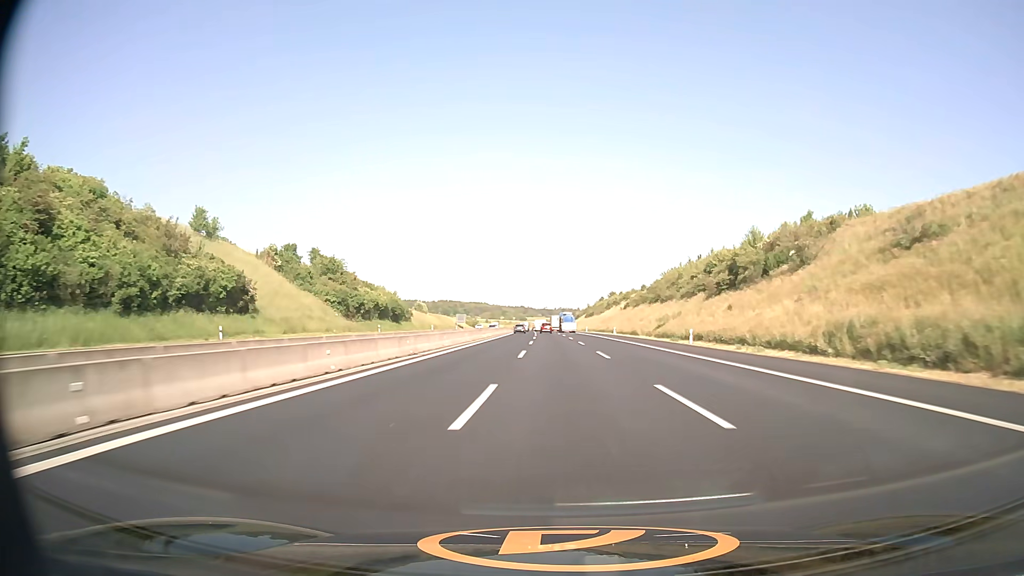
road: motorway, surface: asphalt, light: Day
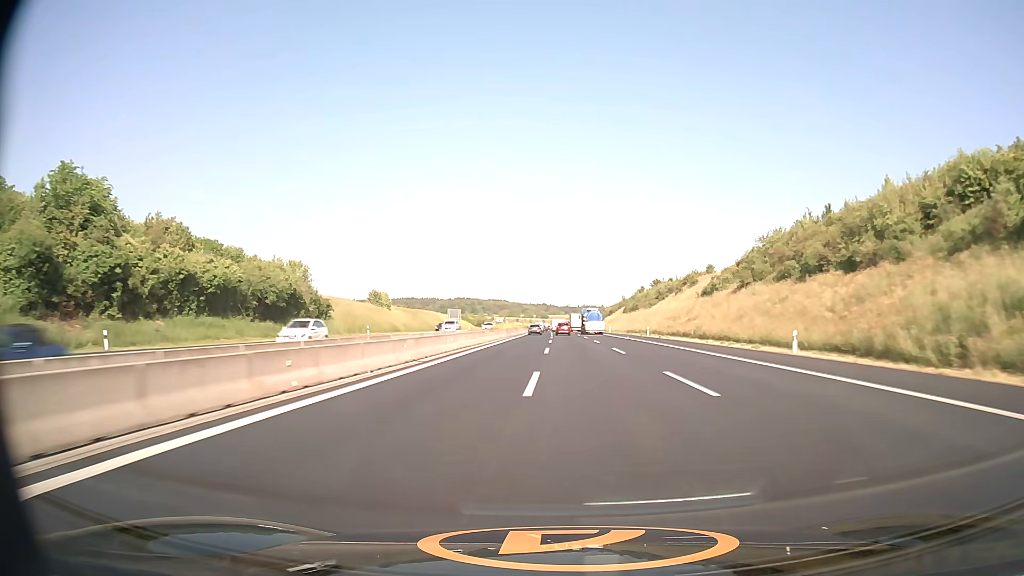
(-1.0, +67.9) m; -2°
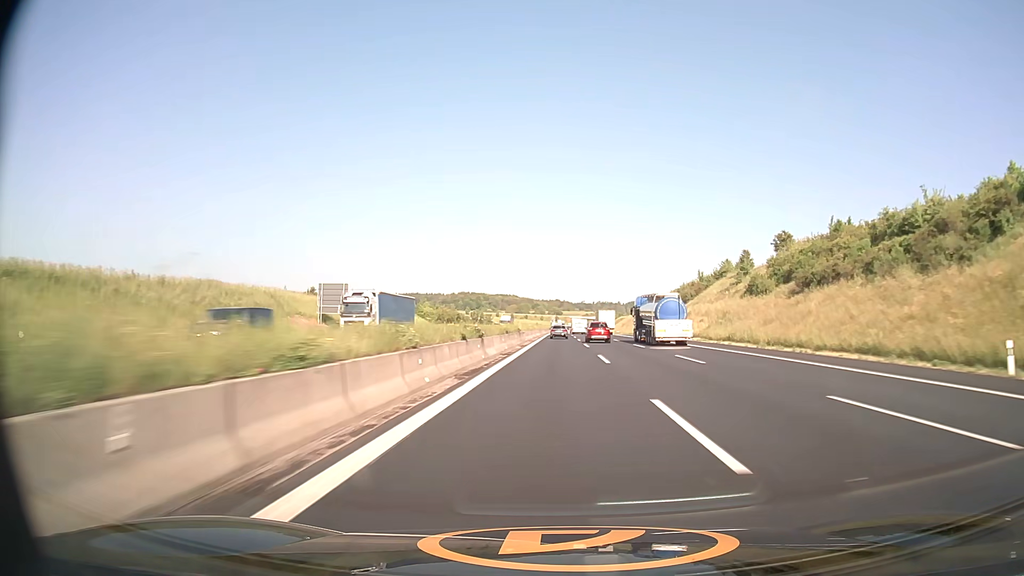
(-1.9, +113.7) m; -1°
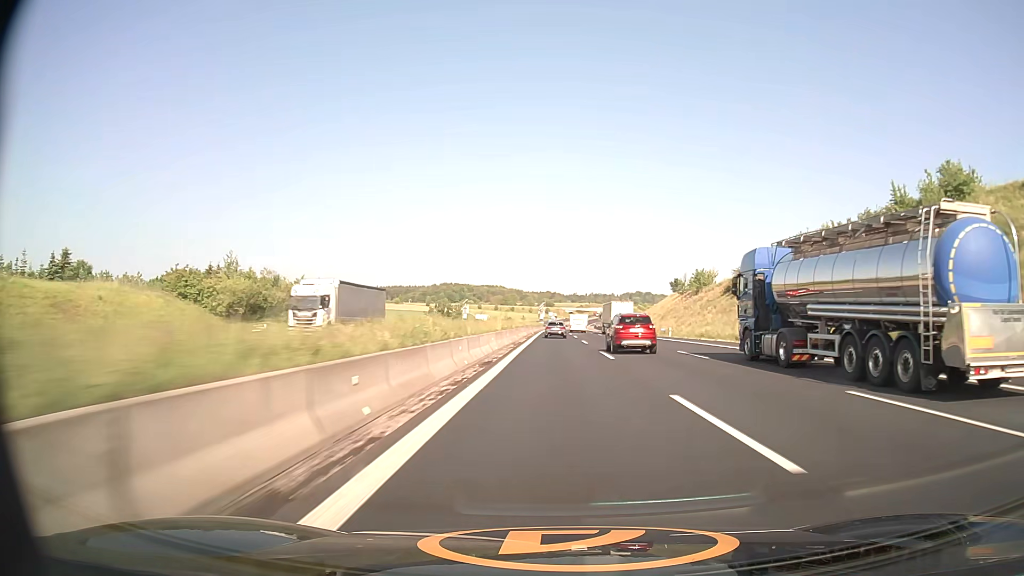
(+0.8, +89.7) m; +1°
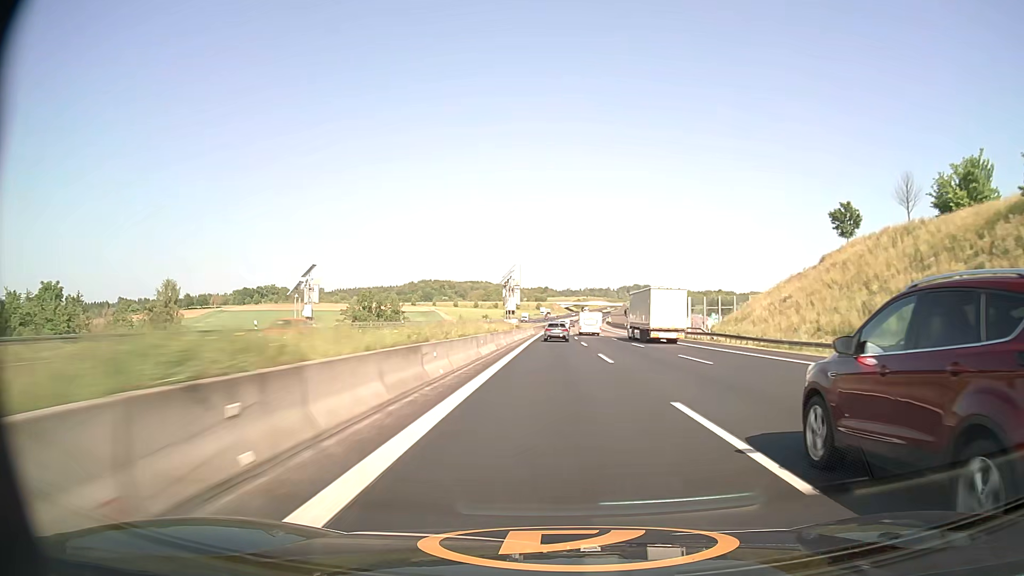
(+0.3, +108.3) m; +1°
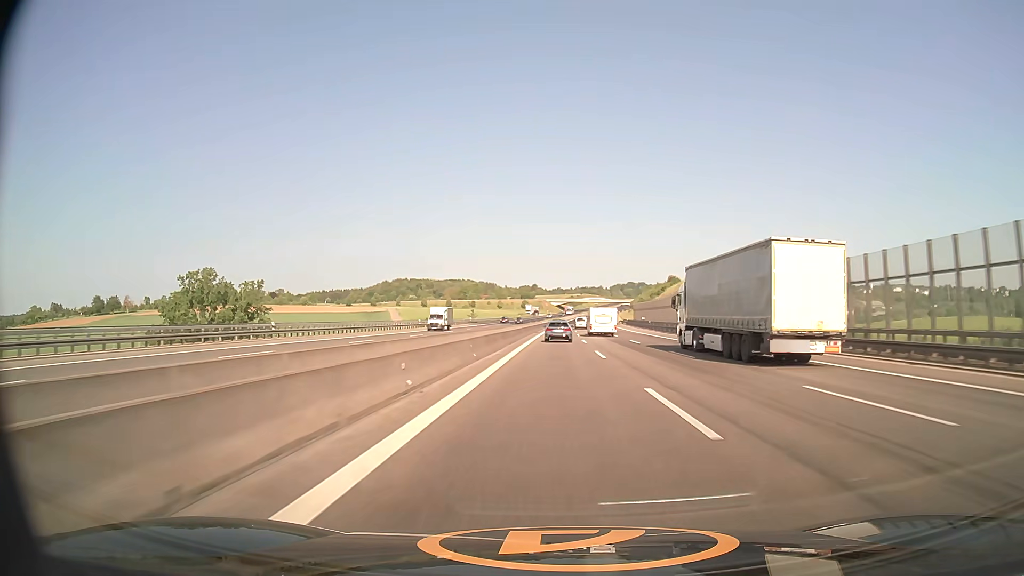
(+0.6, +87.3) m; +1°
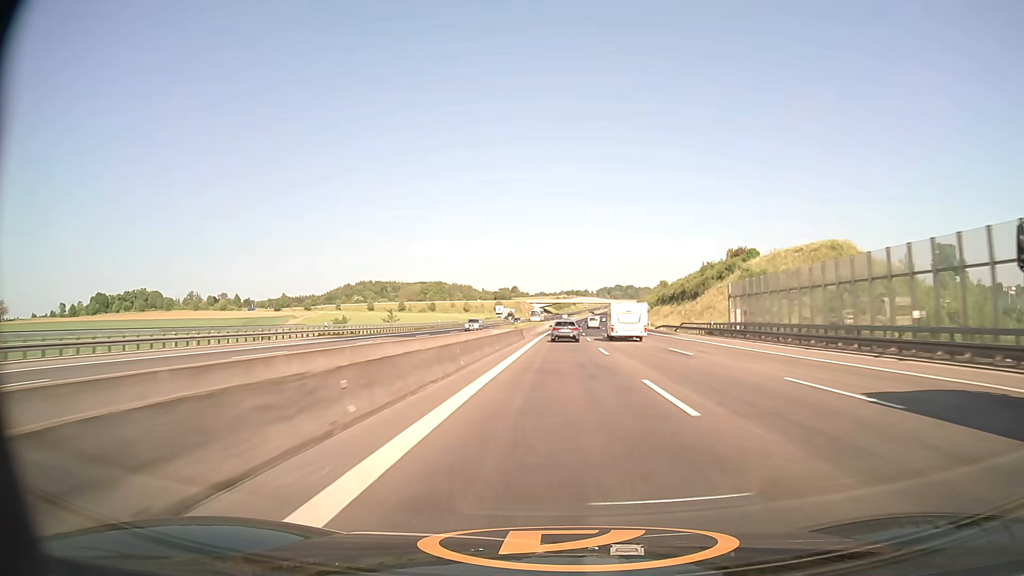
(+1.0, +88.3) m; +1°
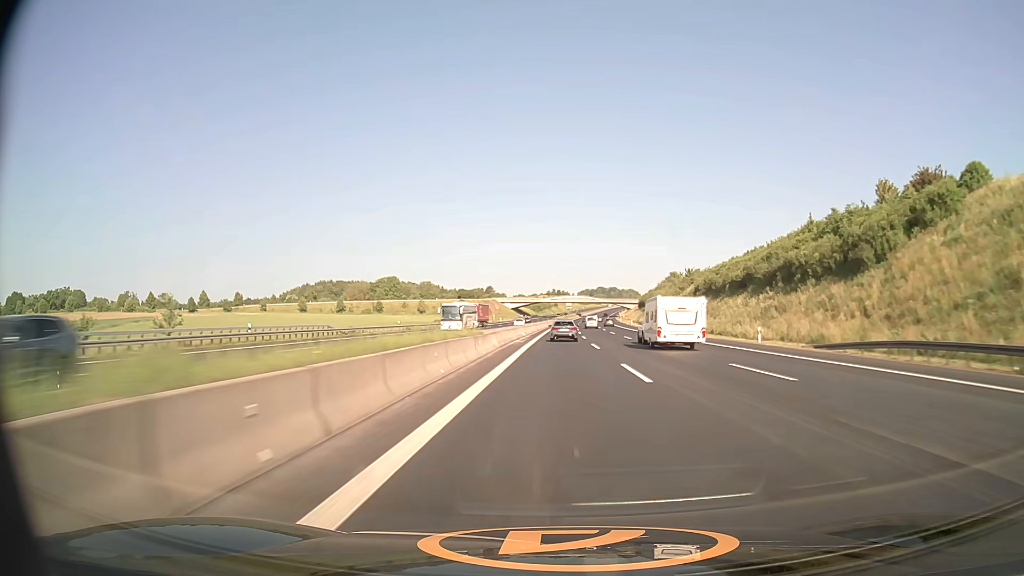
(+0.8, +66.7) m; +2°
(0, +10) (0, +20) (0, +30) (0, +40) (+1, +50) (+1, +60) (+1, +70) (+1, +80) (+2, +90) (+2, +100) m
